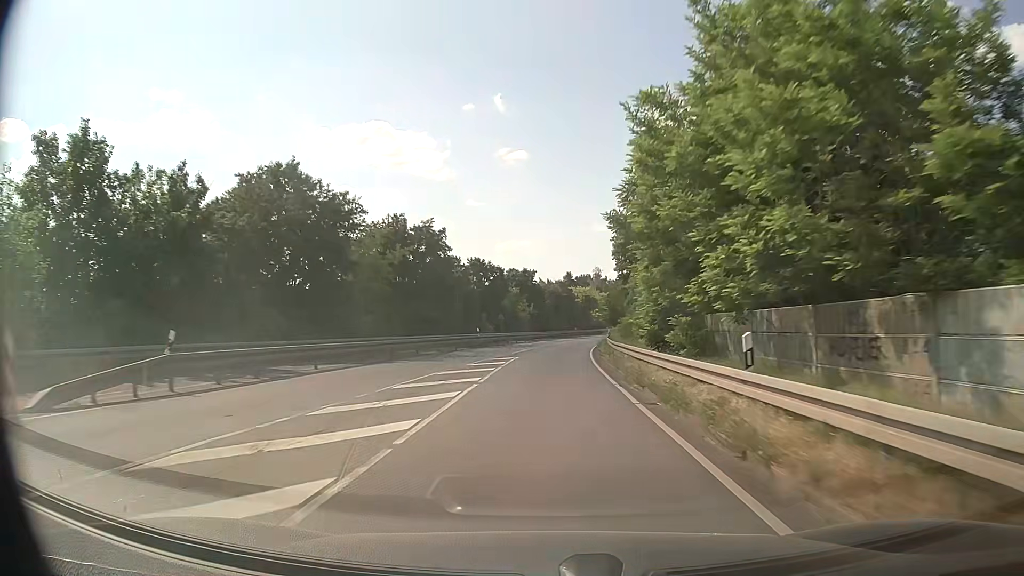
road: tertiary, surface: asphalt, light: Day
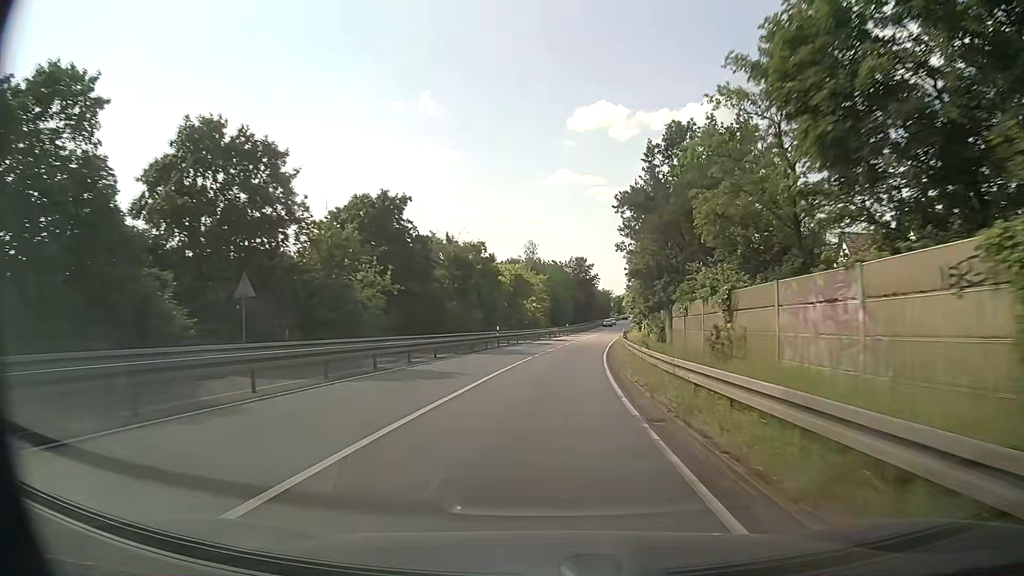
(+2.2, +51.0) m; +6°
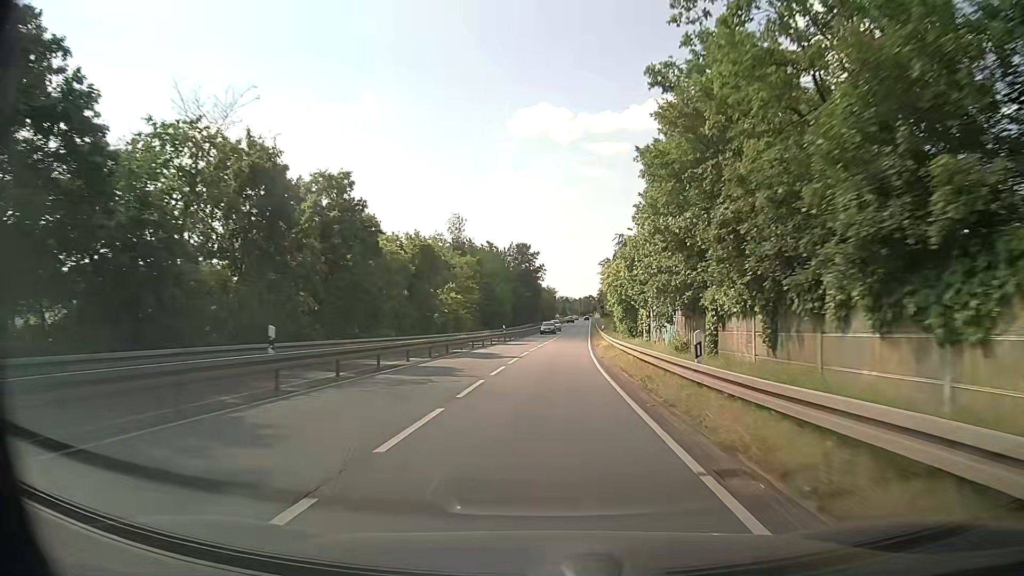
(+1.3, +30.8) m; +4°
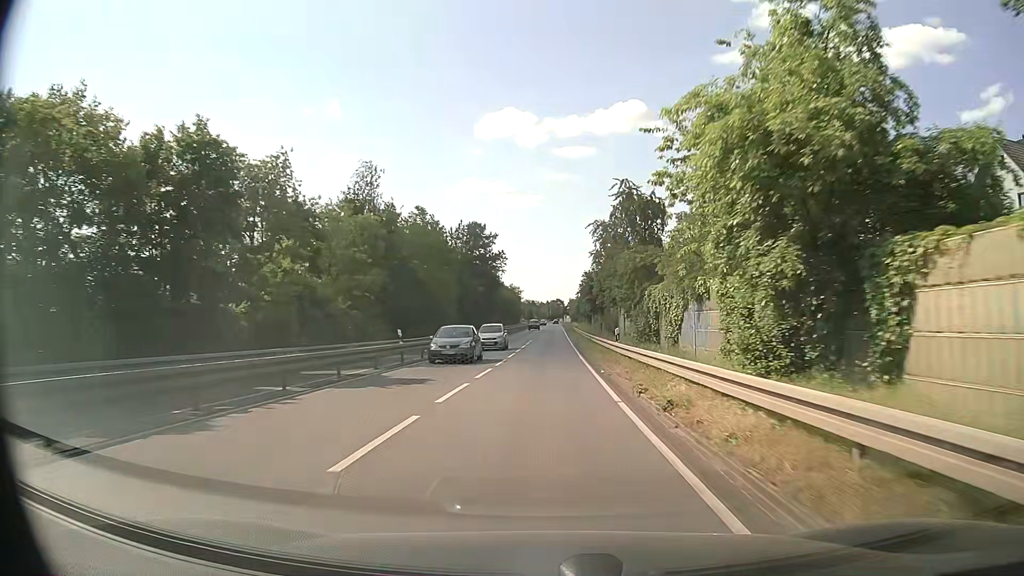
(+1.3, +30.9) m; +3°
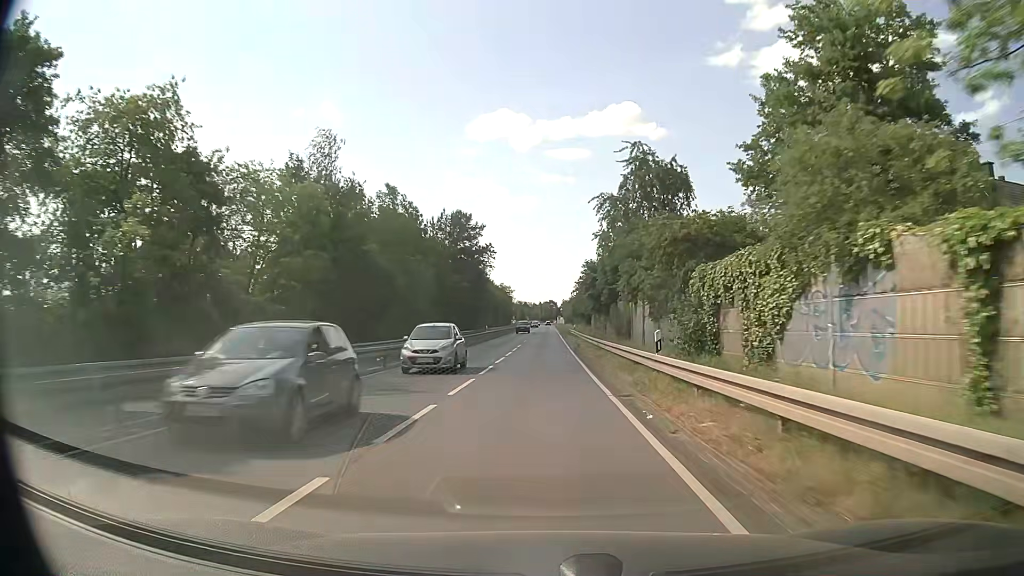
(+0.1, +10.3) m; +1°
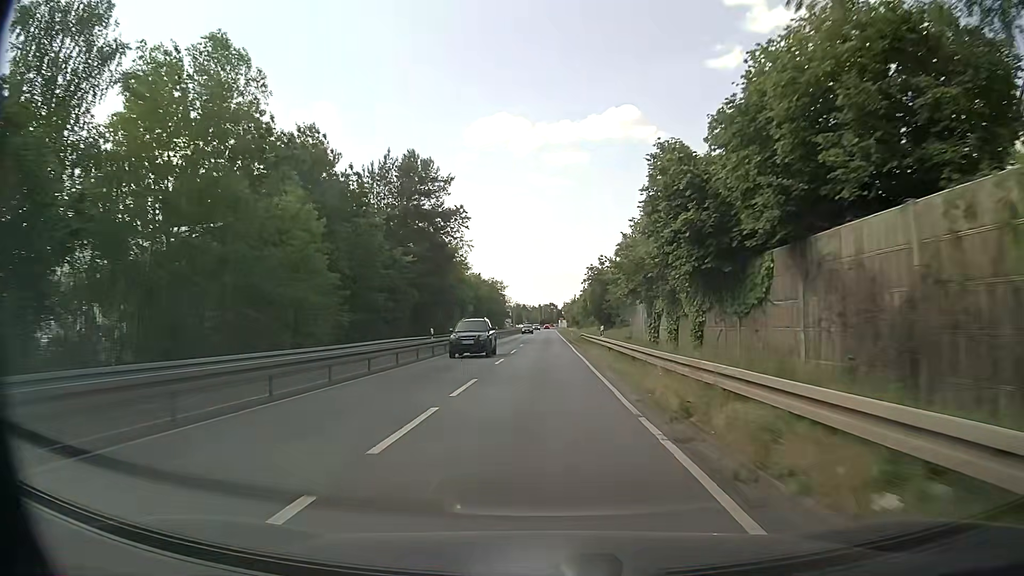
(+0.3, +30.7) m; +1°
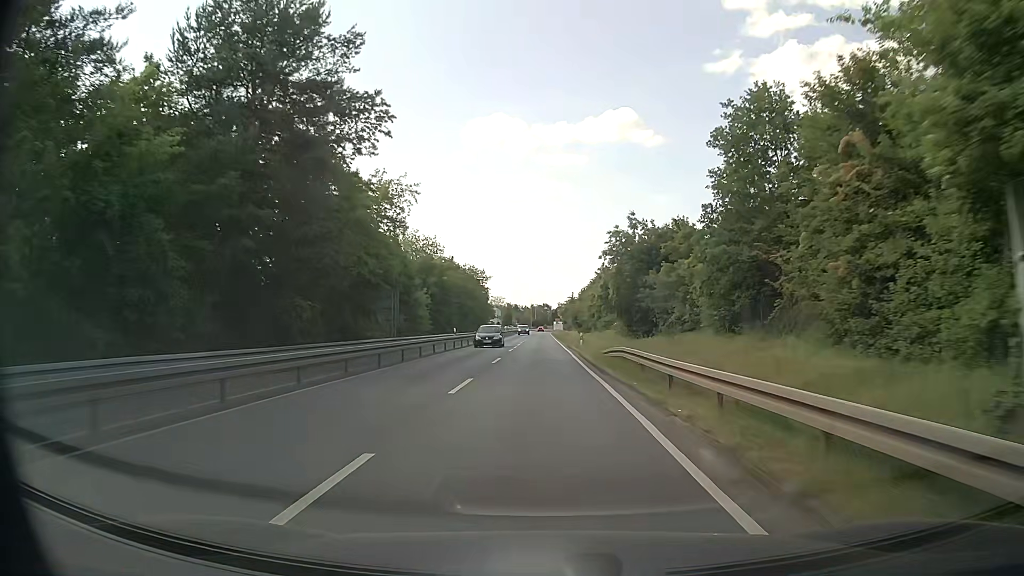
(-0.2, +30.2) m; +1°
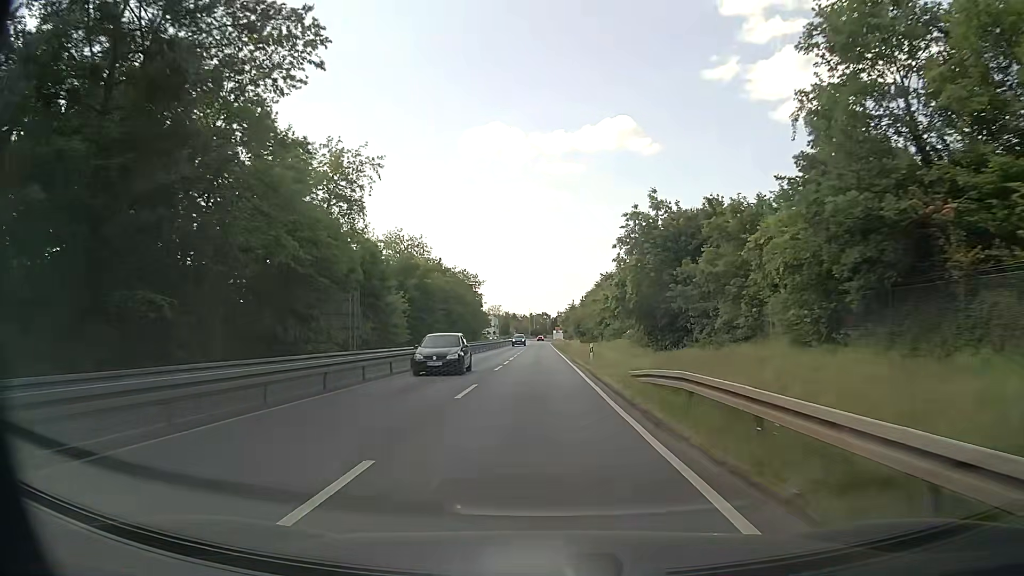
(-0.1, +9.9) m; -1°
(0, +10) (0, +20) (0, +30) (0, +40) (0, +50) (0, +60) (0, +70) (0, +80) (0, +90) (0, +100) m
